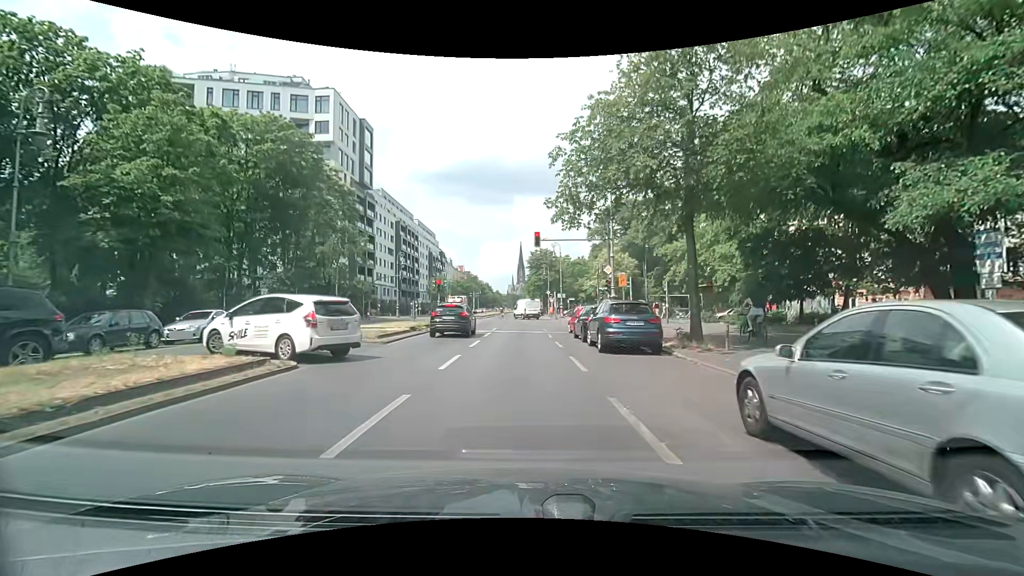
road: secondary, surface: asphalt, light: Day
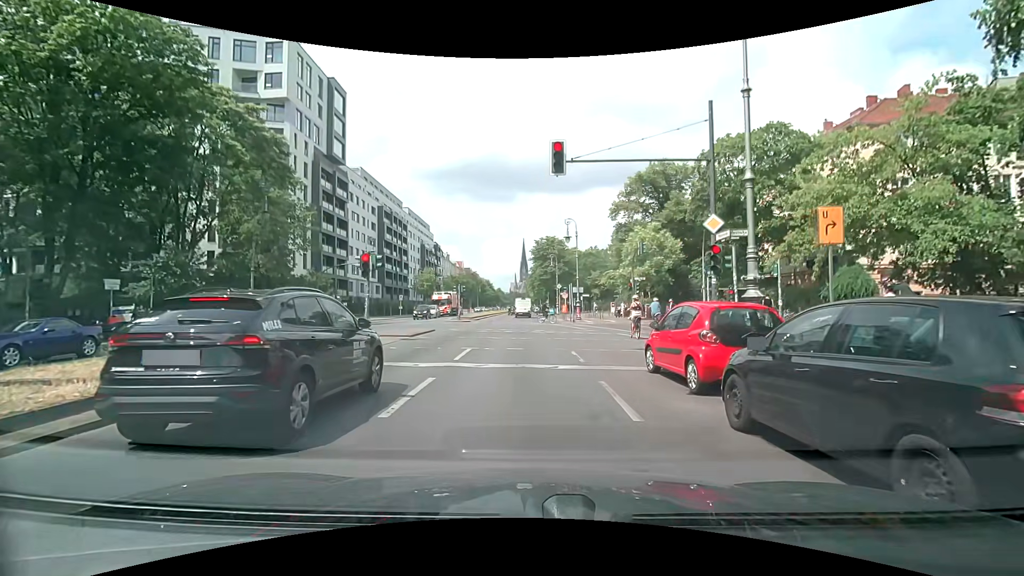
(0.0, +16.3) m; 0°
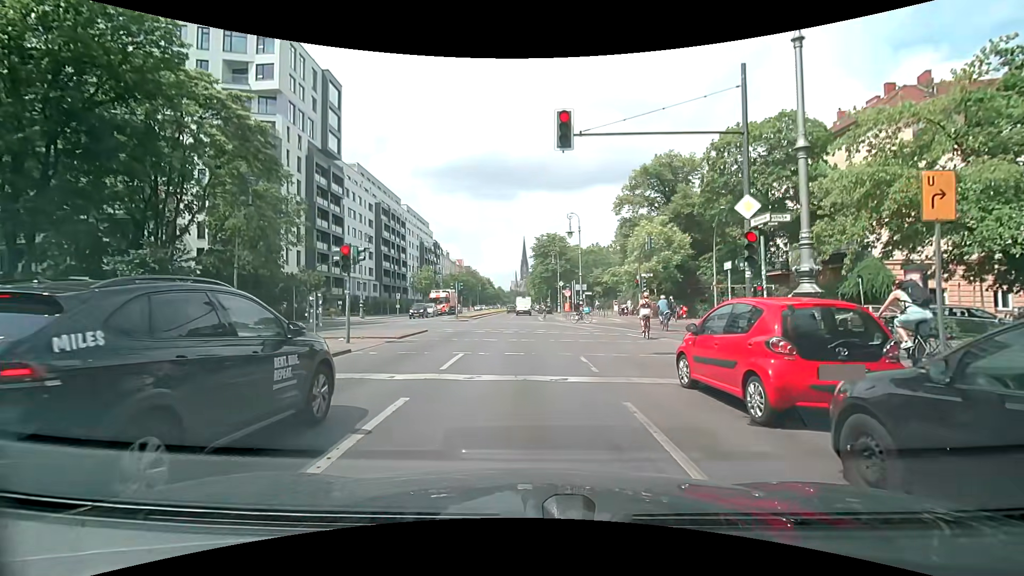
(0.0, +2.0) m; 0°
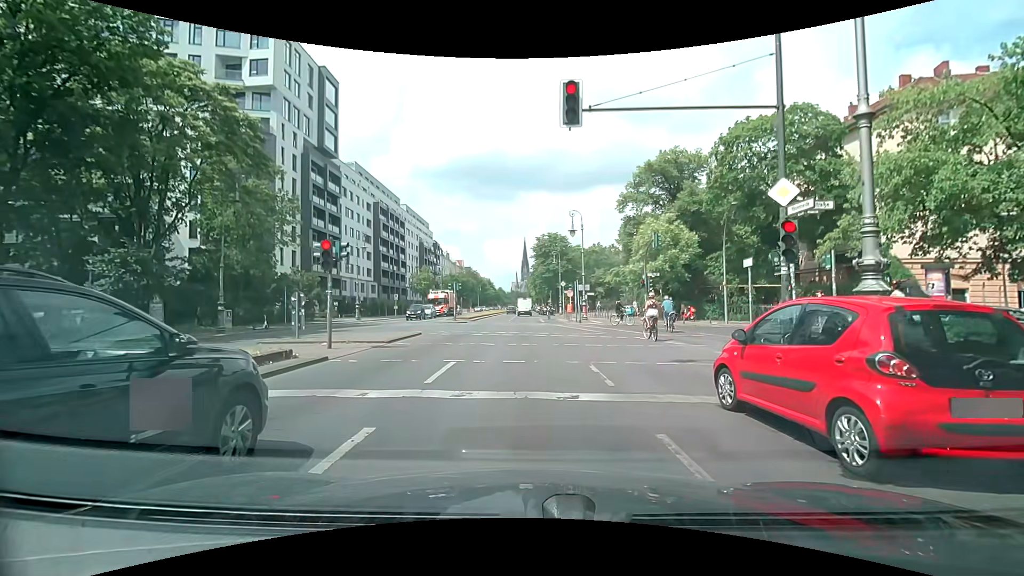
(0.0, +1.5) m; +2°
